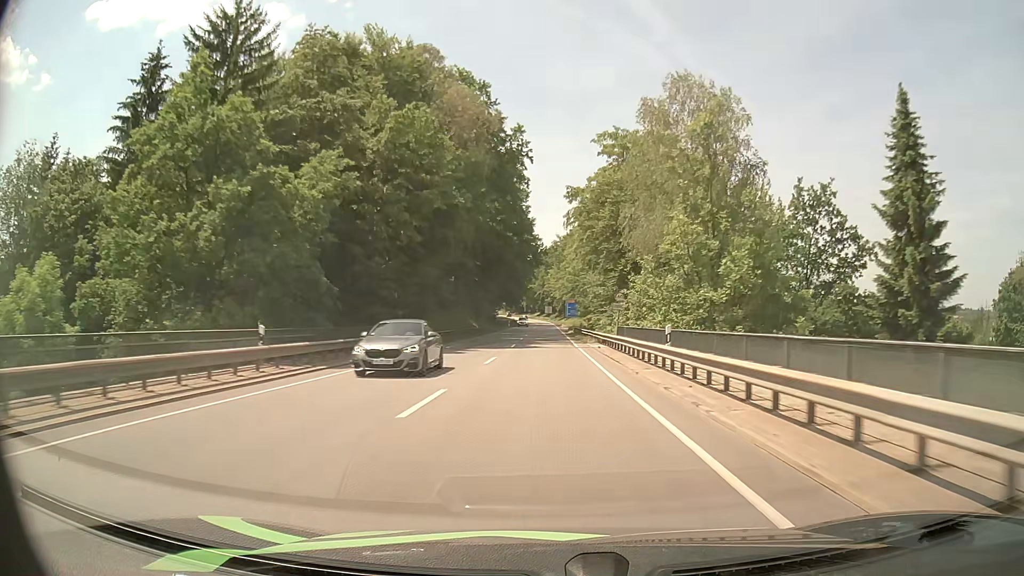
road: primary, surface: asphalt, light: Day
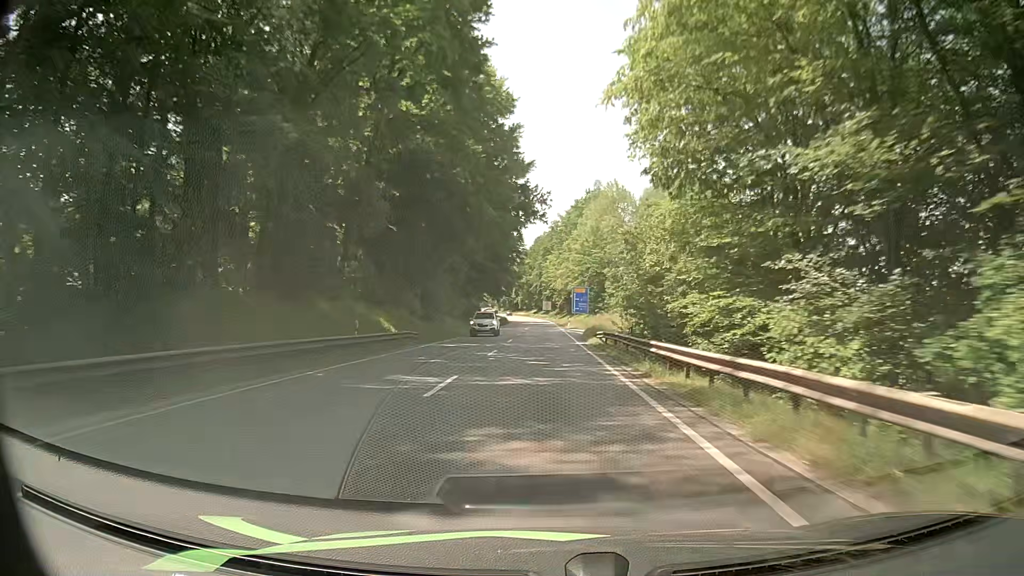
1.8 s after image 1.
(0.0, +37.5) m; 0°
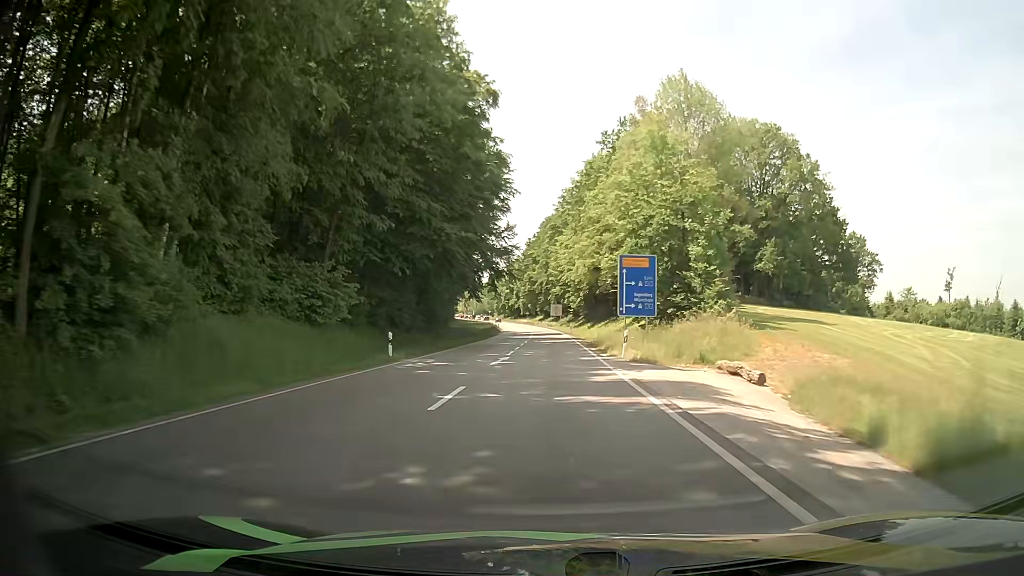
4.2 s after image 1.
(0.0, +48.2) m; -1°
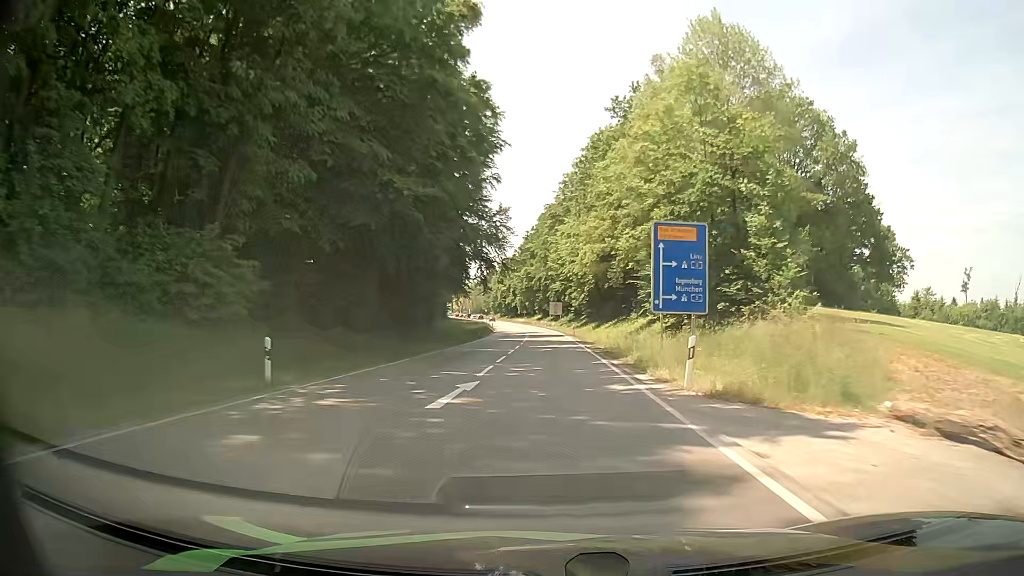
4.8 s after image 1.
(0.0, +11.6) m; 0°
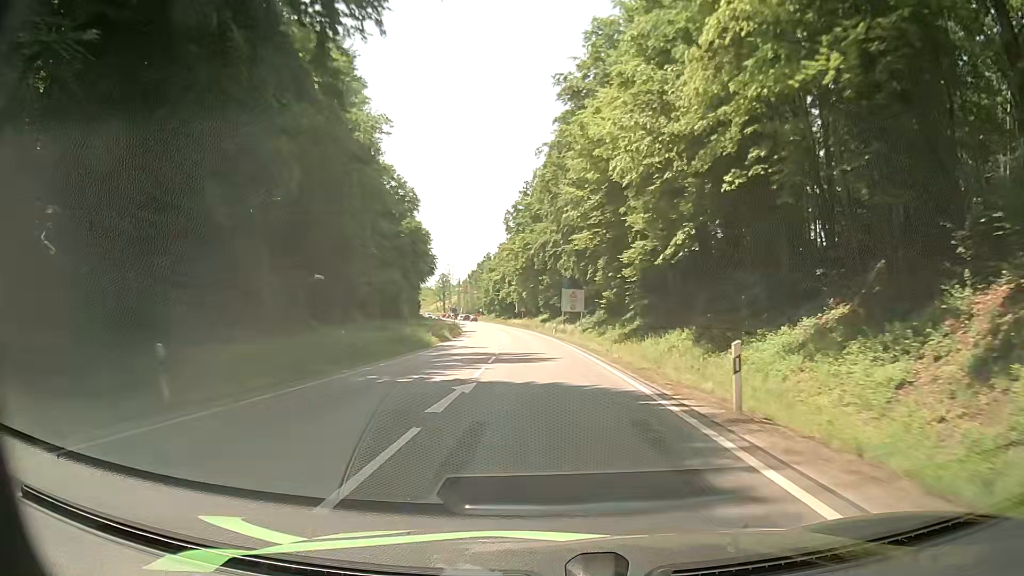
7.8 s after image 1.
(+0.1, +54.1) m; 0°
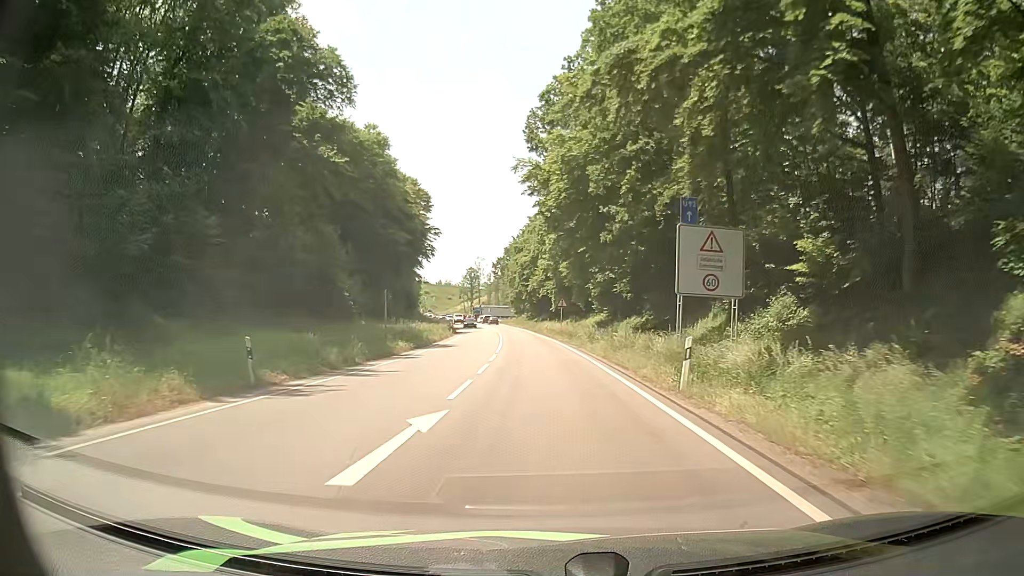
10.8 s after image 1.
(-1.5, +46.3) m; -4°
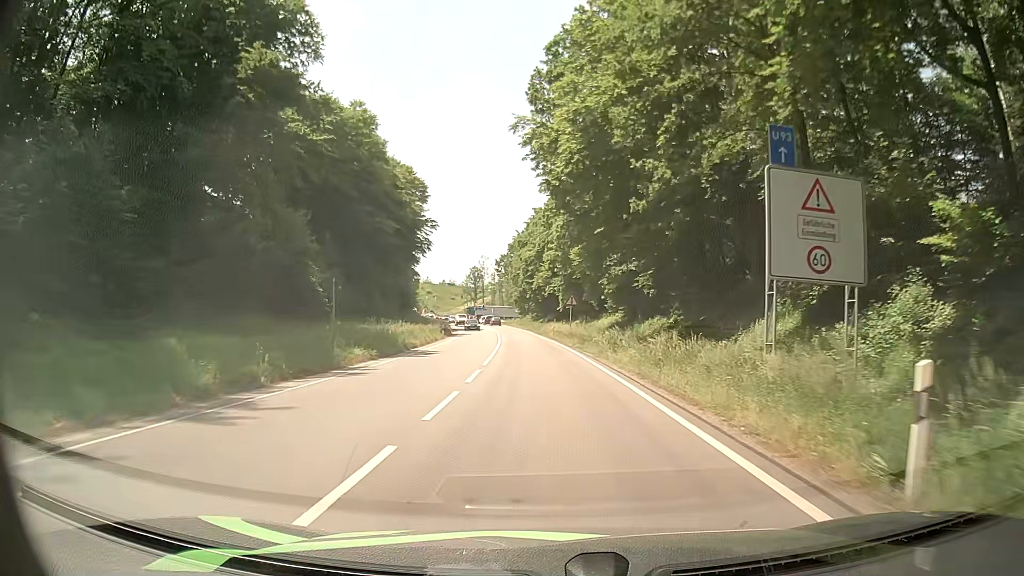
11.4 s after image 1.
(0.0, +8.6) m; 0°
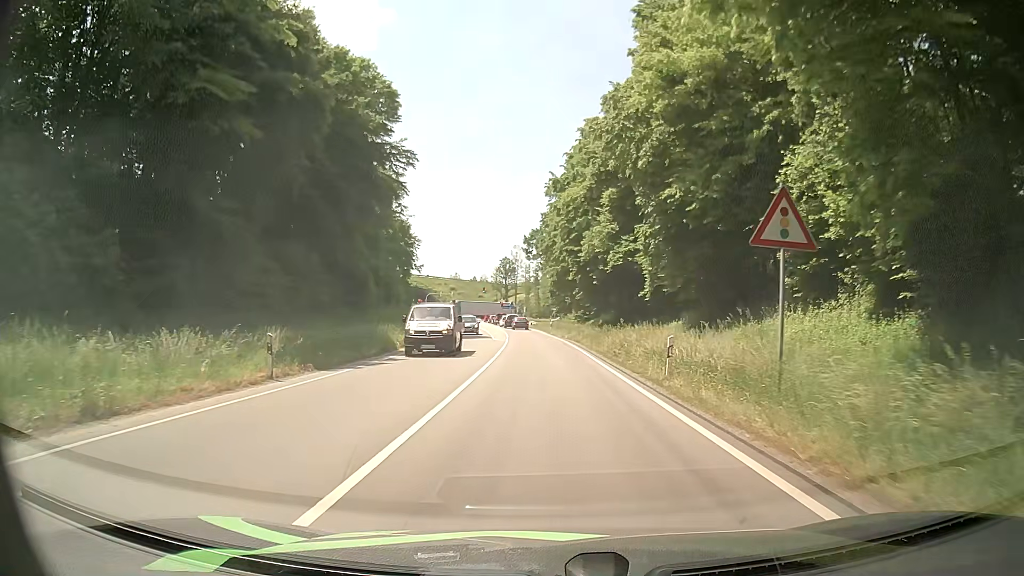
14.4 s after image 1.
(-1.6, +40.1) m; -3°
